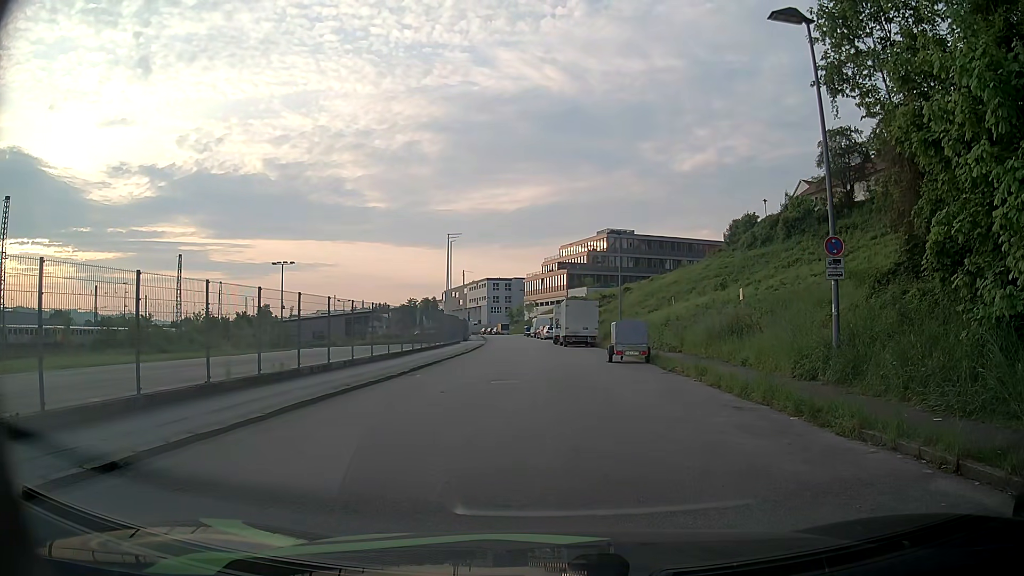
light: Day
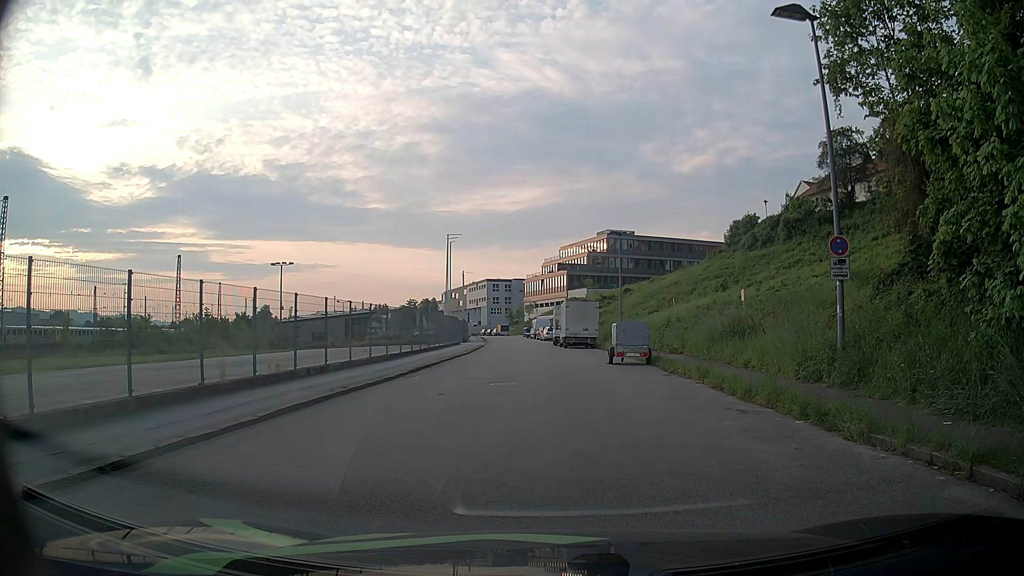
(0.0, +0.3) m; 0°
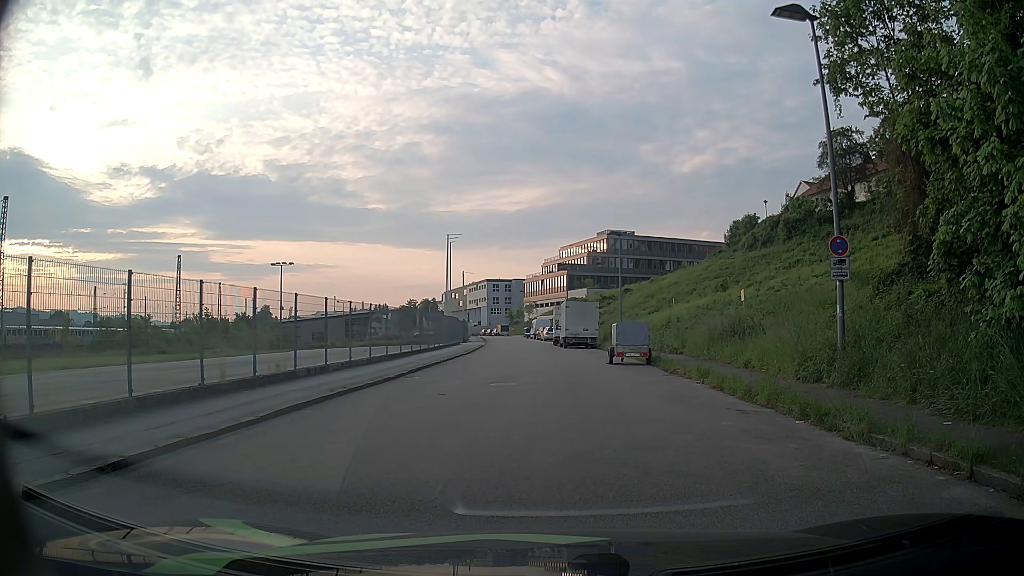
(0.0, 0.0) m; 0°
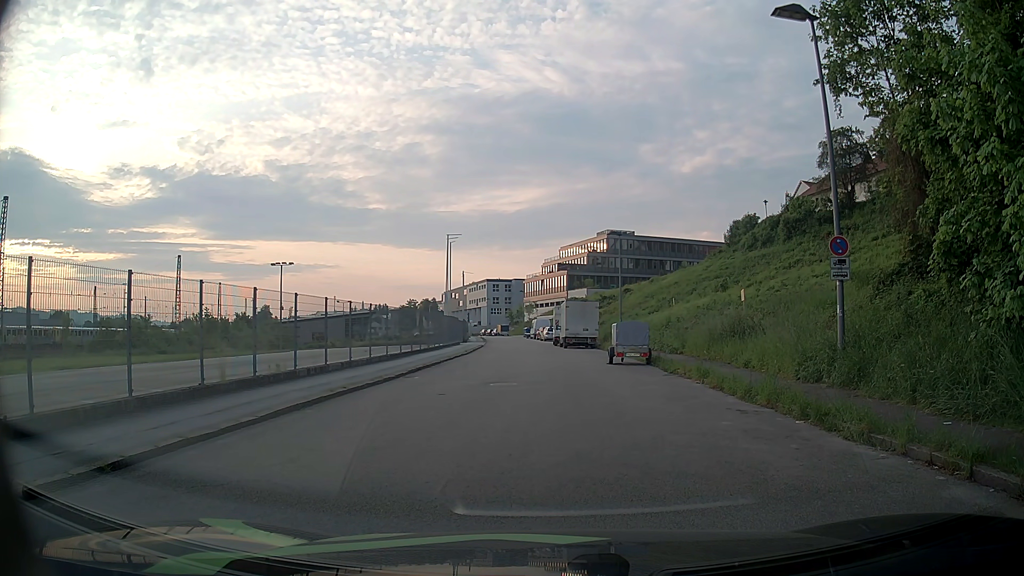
(0.0, 0.0) m; 0°
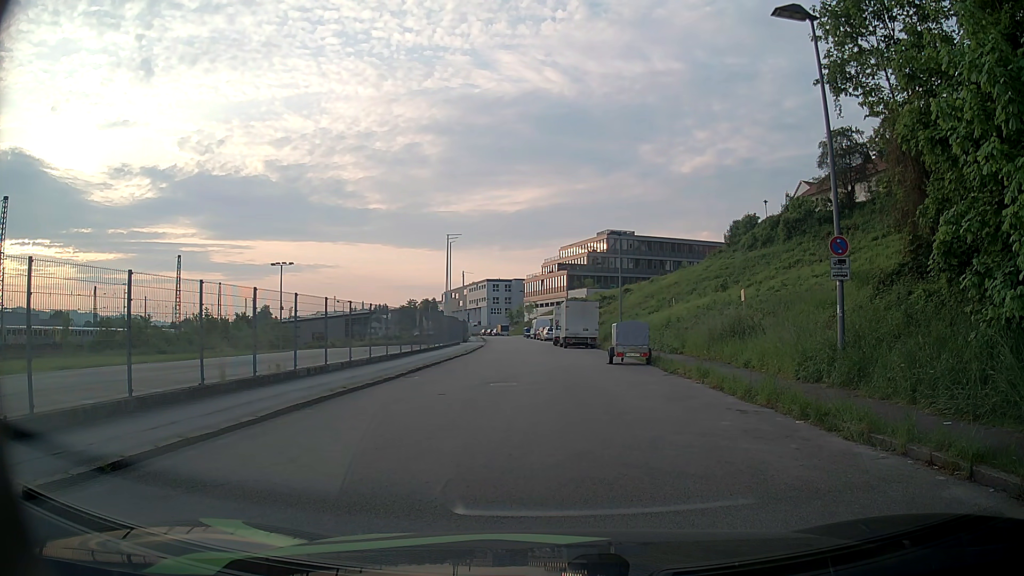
(0.0, 0.0) m; 0°
